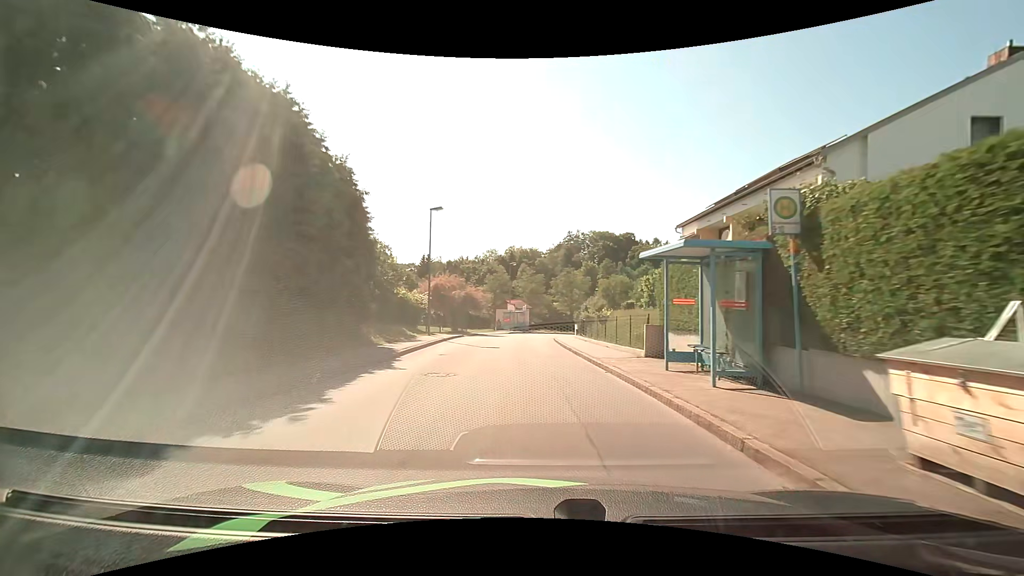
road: unclassified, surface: asphalt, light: Day
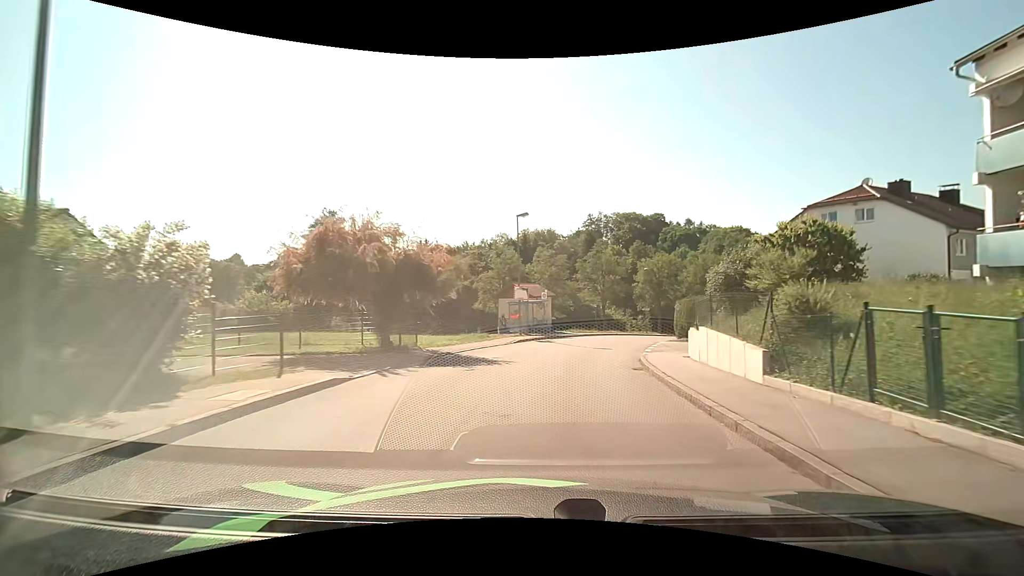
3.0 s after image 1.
(-0.8, +25.8) m; -2°
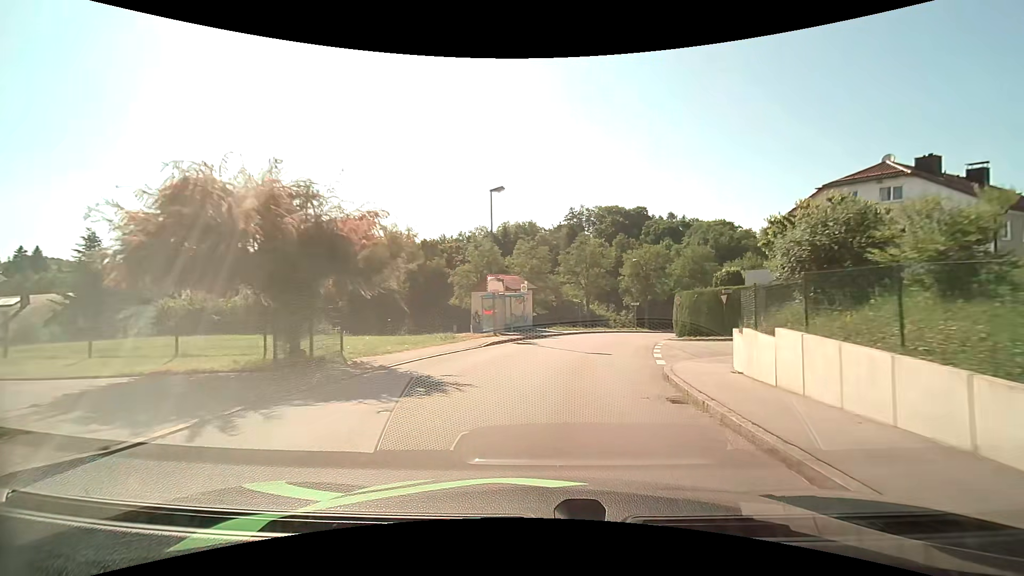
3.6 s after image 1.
(+0.1, +5.6) m; +3°
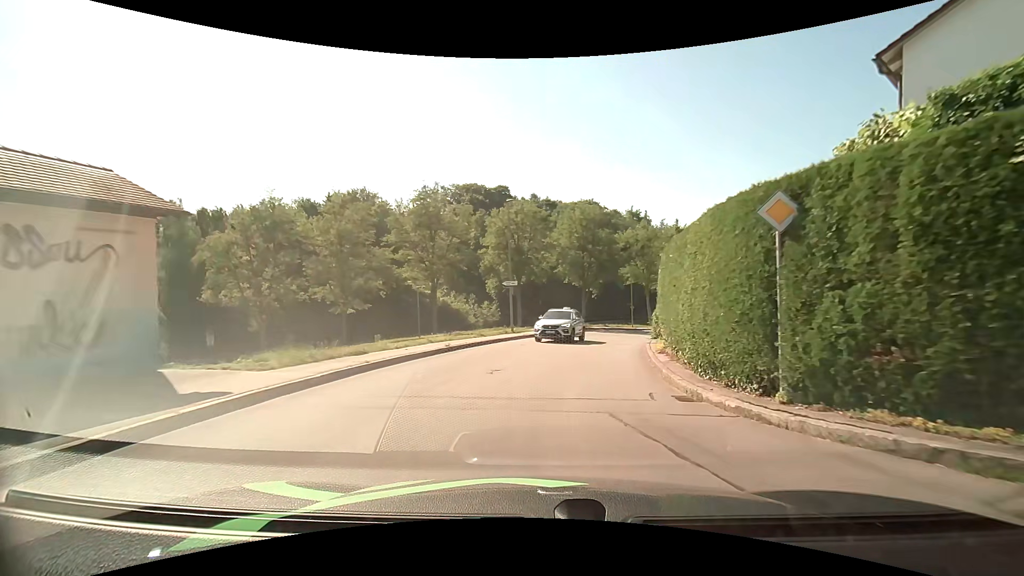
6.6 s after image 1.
(+3.7, +28.0) m; +15°
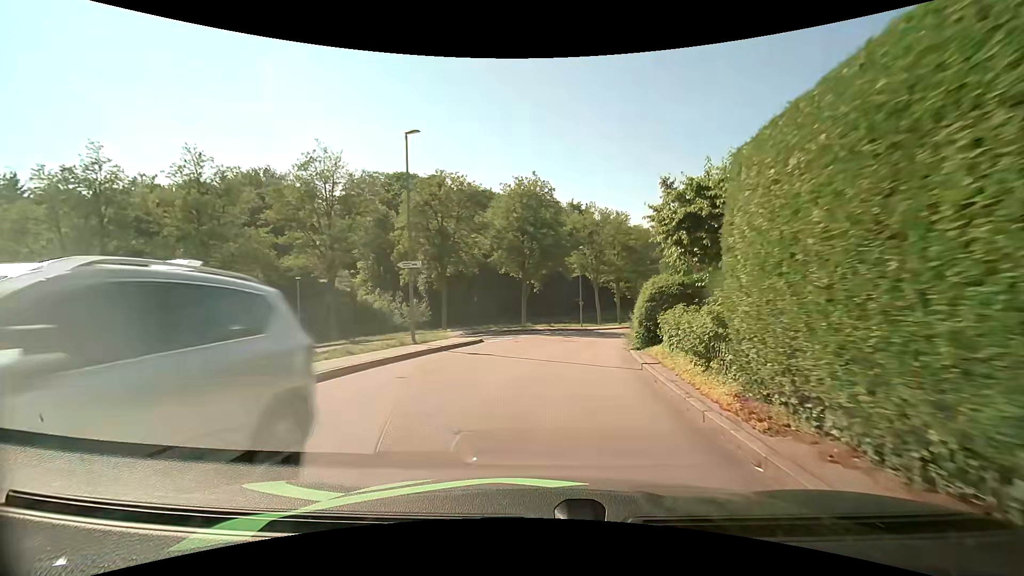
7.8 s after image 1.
(+0.7, +10.9) m; +7°
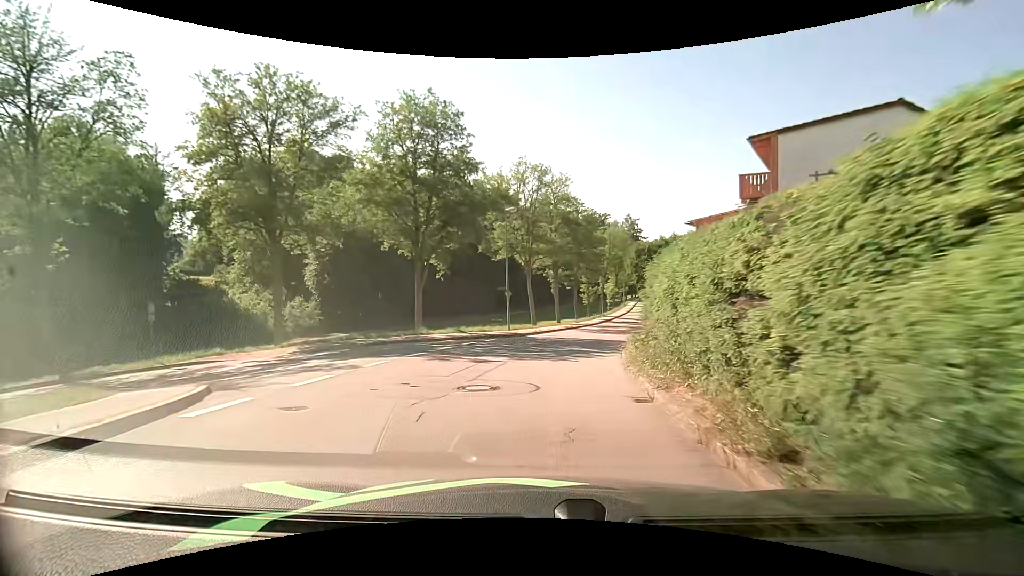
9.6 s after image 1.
(+1.2, +17.0) m; +8°
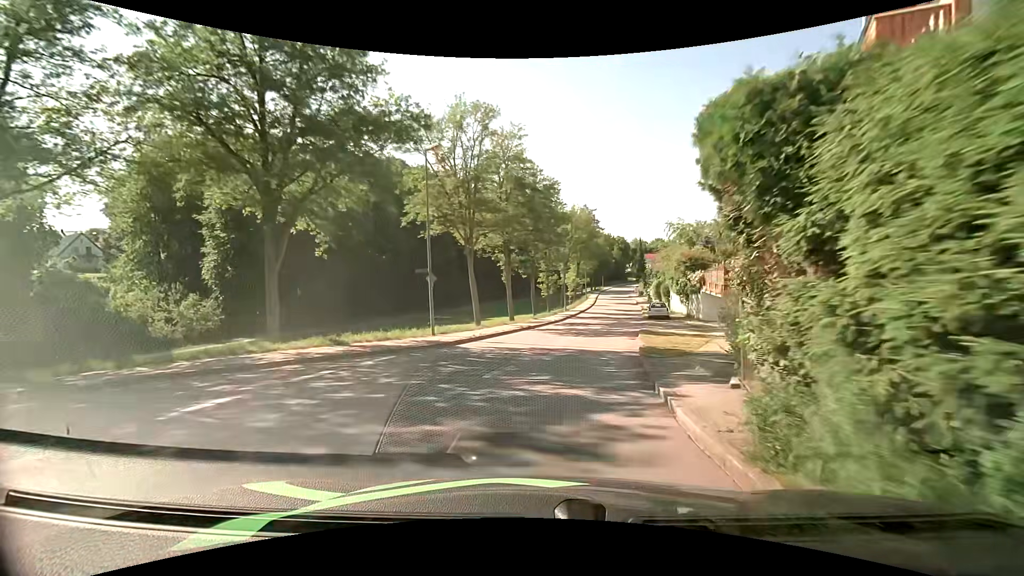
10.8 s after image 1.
(+0.5, +11.6) m; +6°
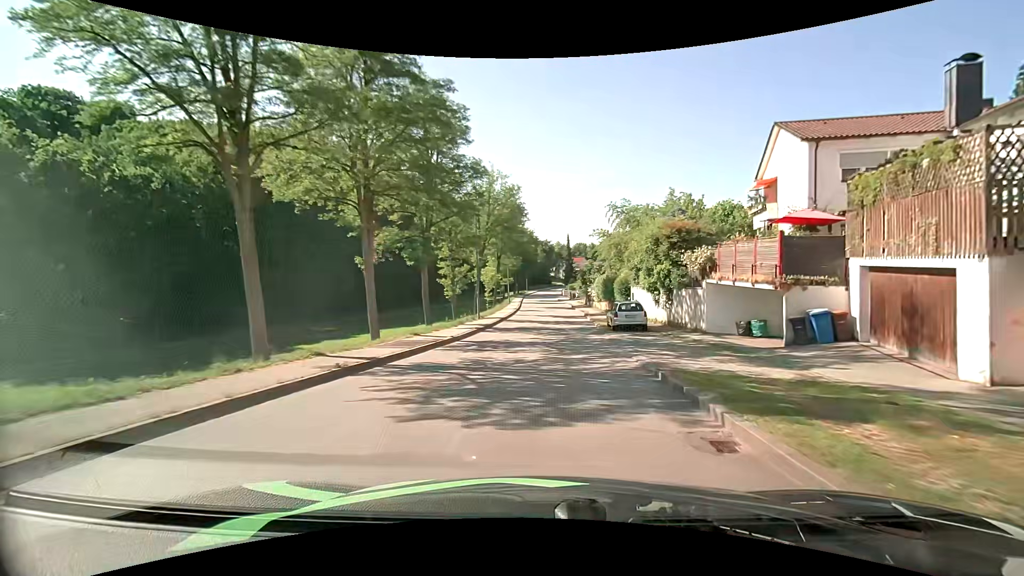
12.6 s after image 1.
(+1.0, +17.7) m; +8°
(0, +10) (+1, +20) (+2, +30) (+2, +40) (+3, +50) (+3, +60) (+3, +70) (+3, +80) (+3, +90) (+3, +100) m
